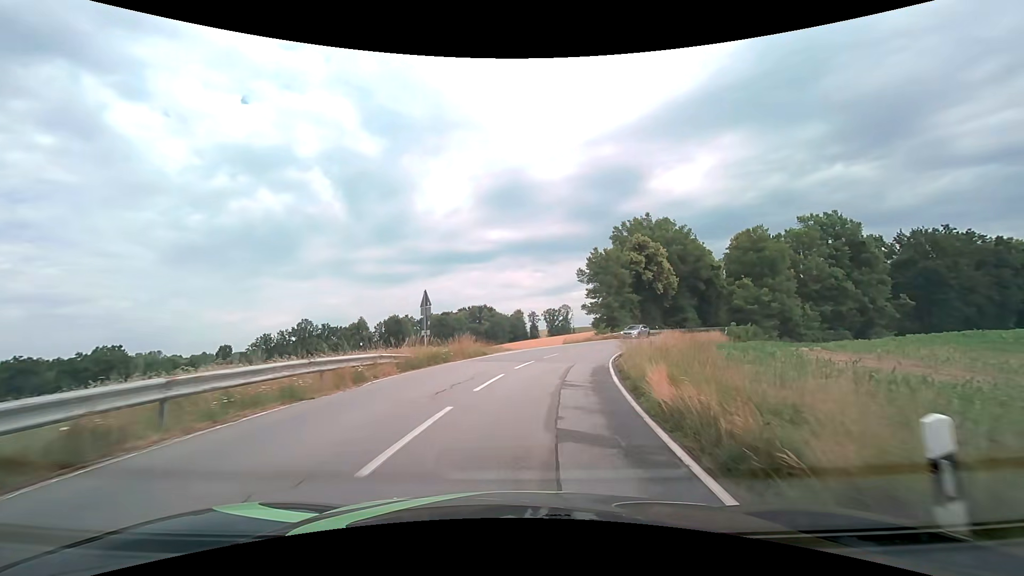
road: tertiary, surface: asphalt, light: Day
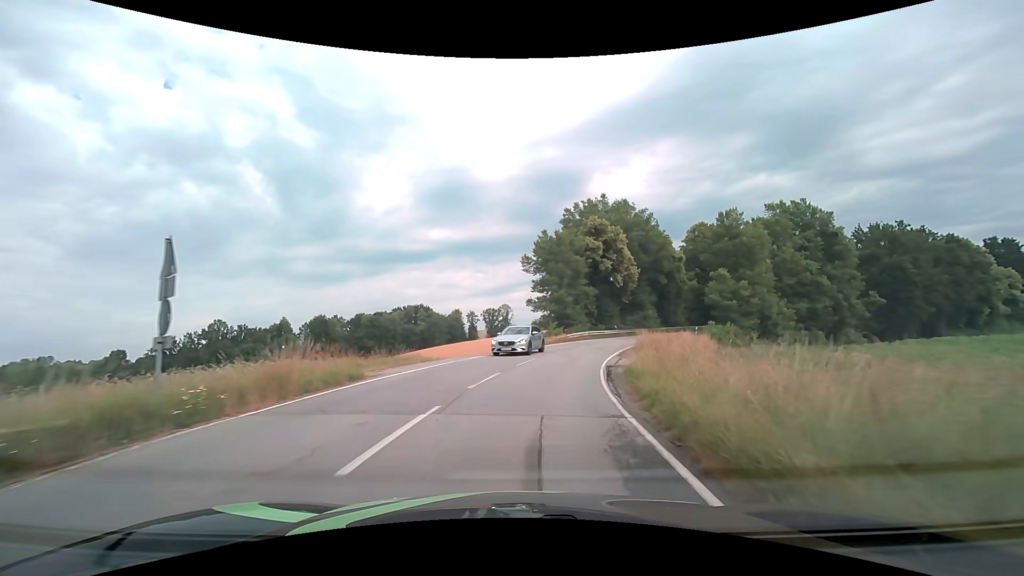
(+0.7, +12.2) m; +7°
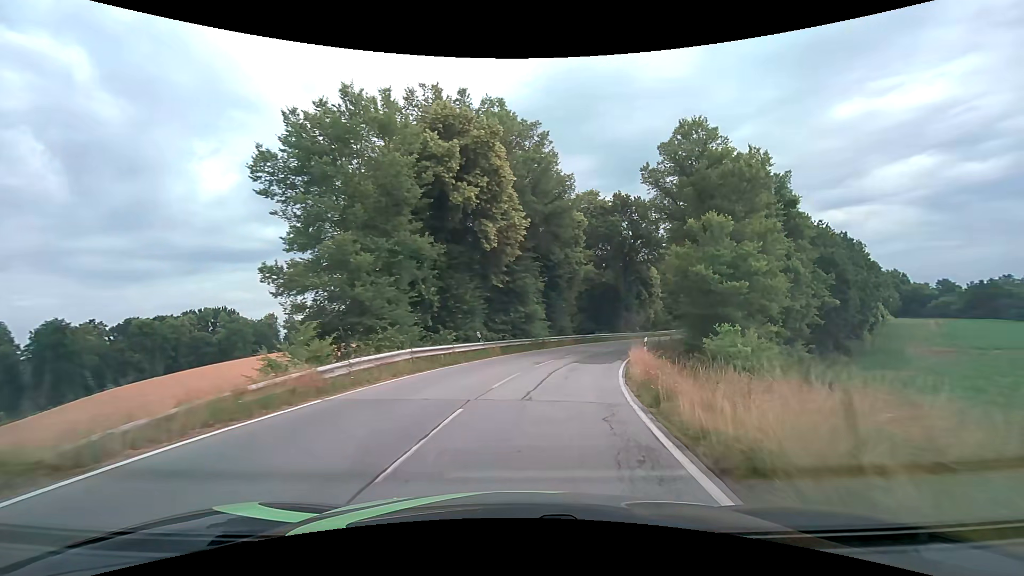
(+4.3, +30.2) m; +18°
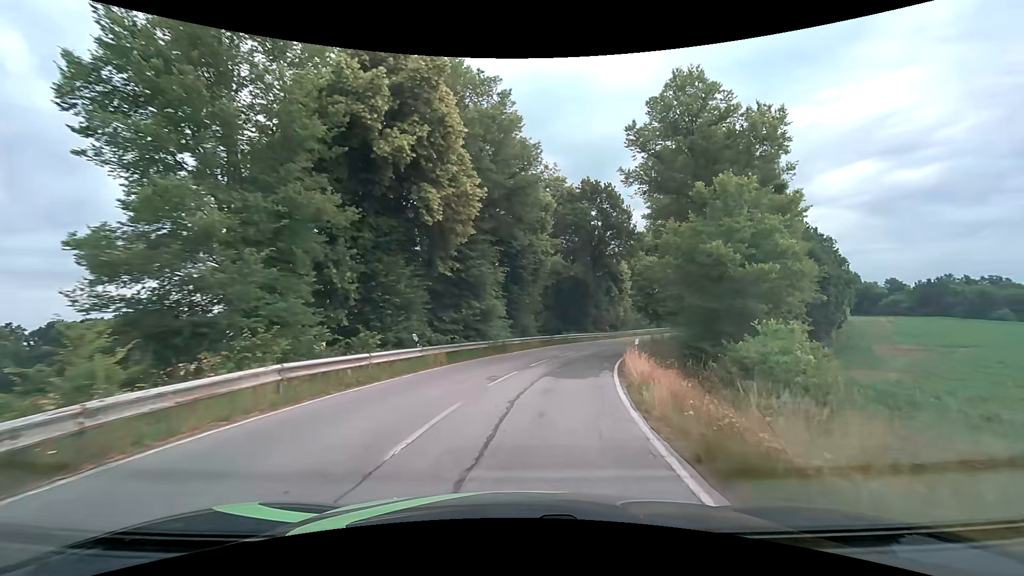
(+0.3, +6.2) m; +5°
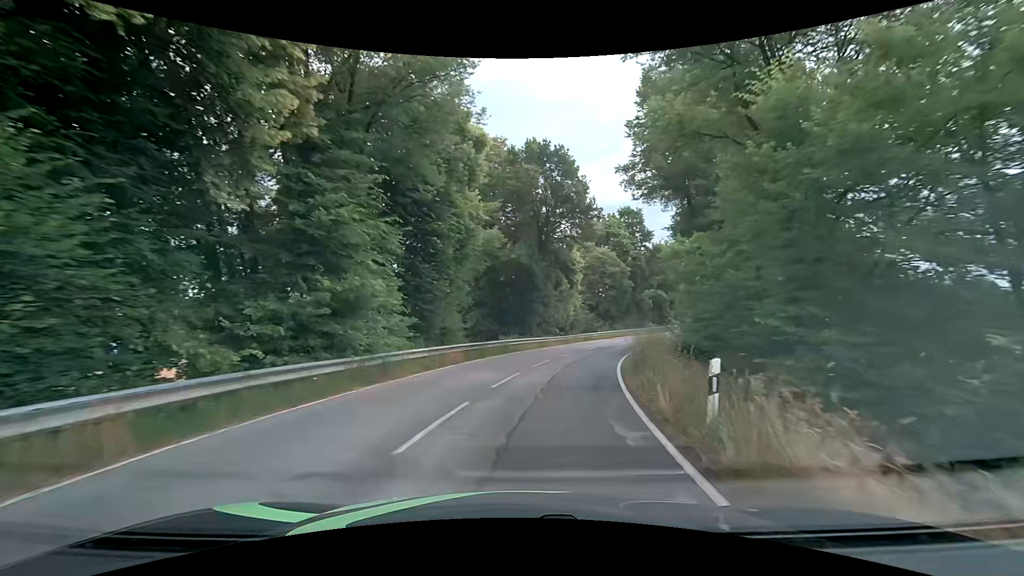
(+0.8, +12.6) m; +7°
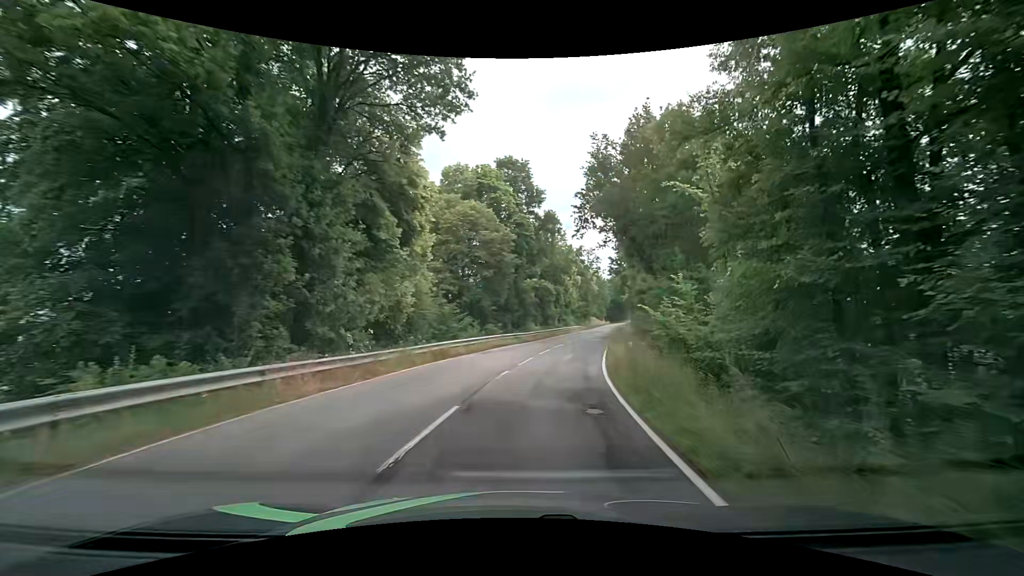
(+3.4, +25.5) m; +16°
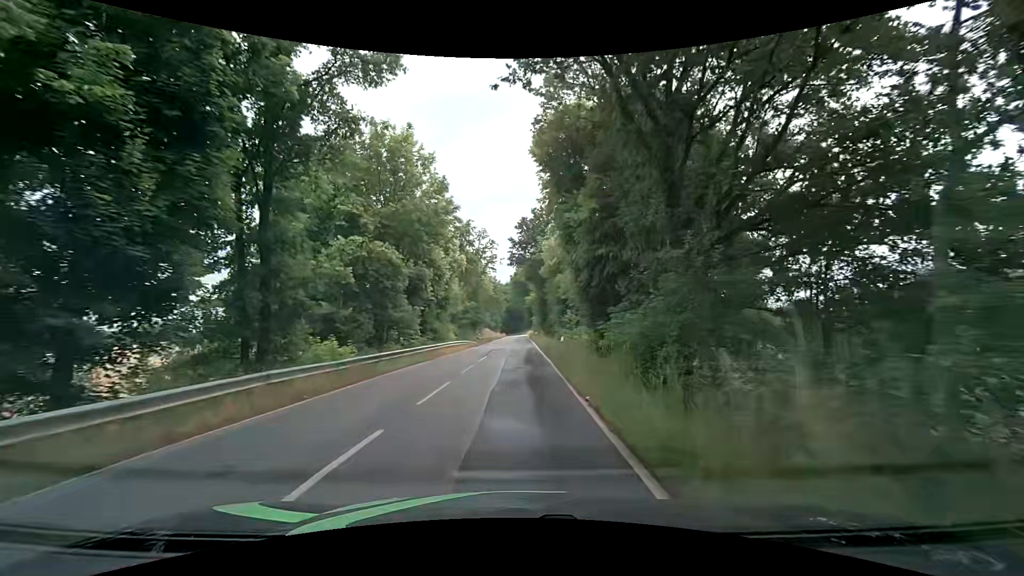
(+4.7, +33.2) m; +13°
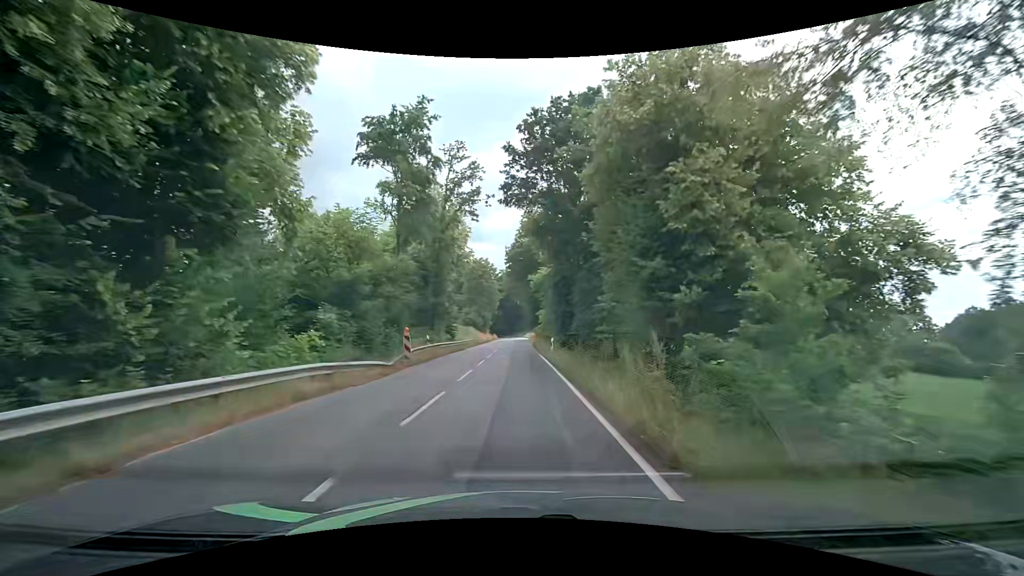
(-0.2, +34.7) m; 0°
(0, +10) (0, +20) (0, +30) (0, +40) (0, +50) (0, +60) (0, +70) (0, +80) (0, +90) (0, +100) m
